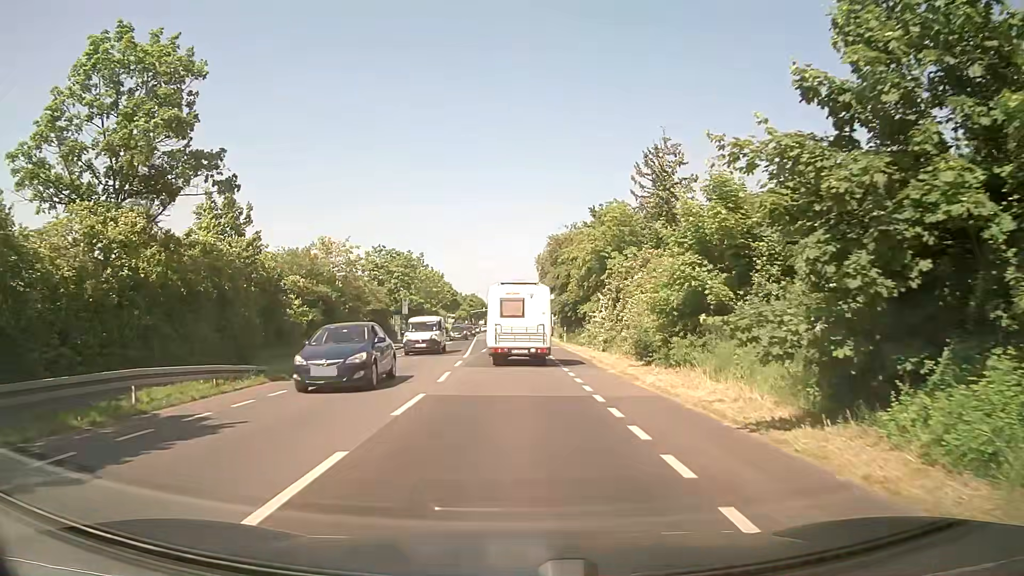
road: secondary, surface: asphalt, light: Day
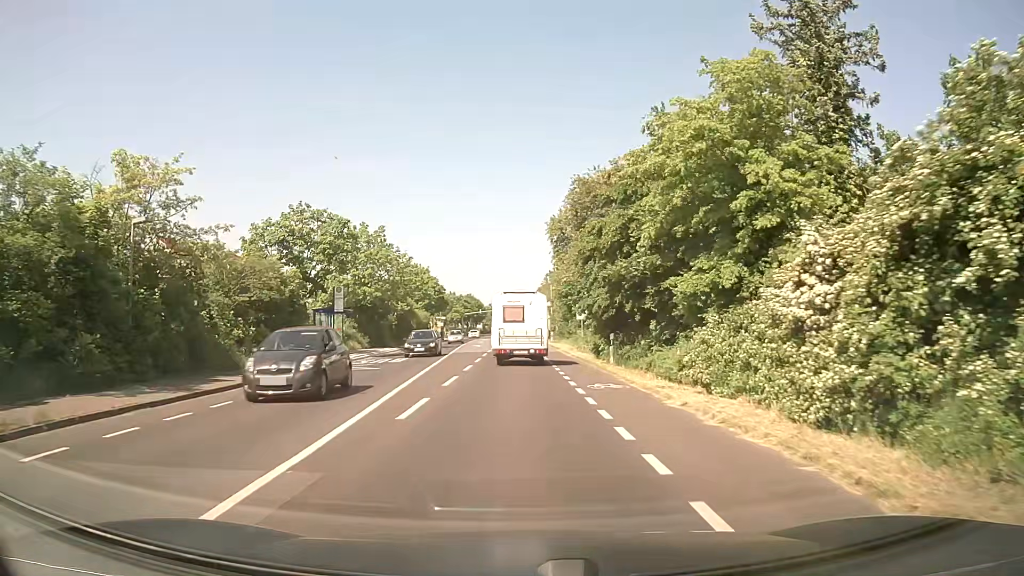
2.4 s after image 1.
(-0.2, +24.0) m; -1°
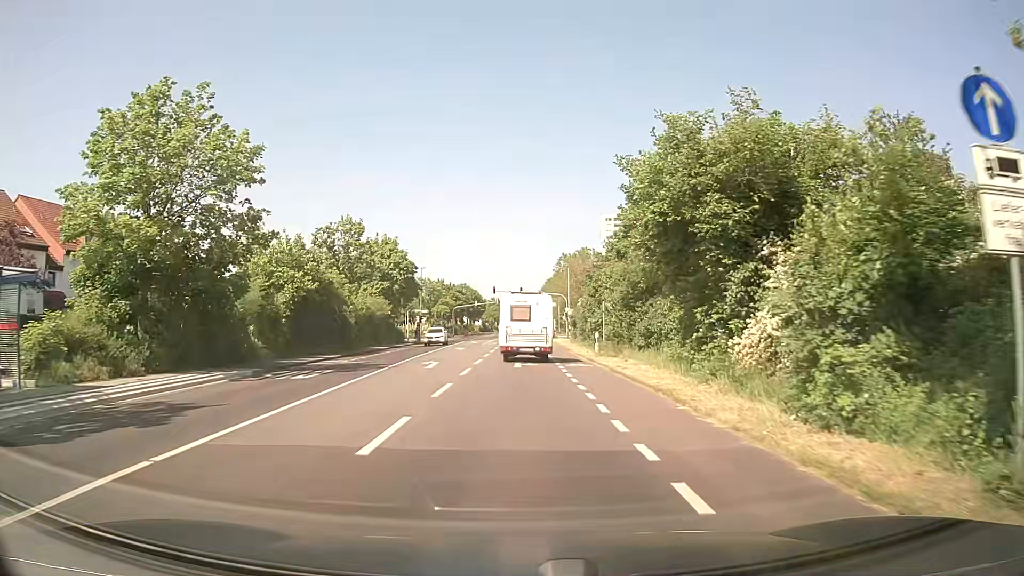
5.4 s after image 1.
(0.0, +33.5) m; 0°
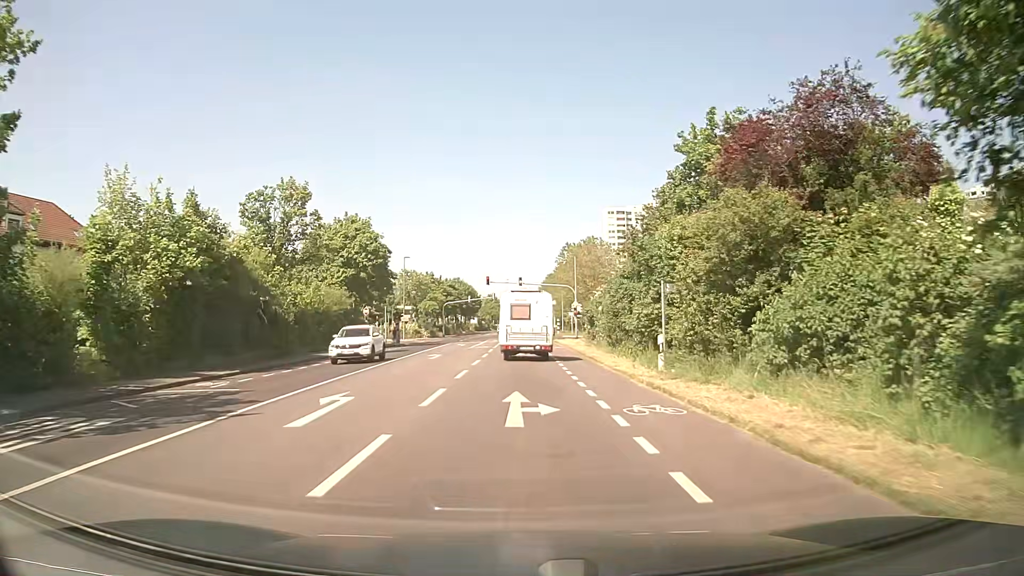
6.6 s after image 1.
(+0.1, +13.8) m; 0°
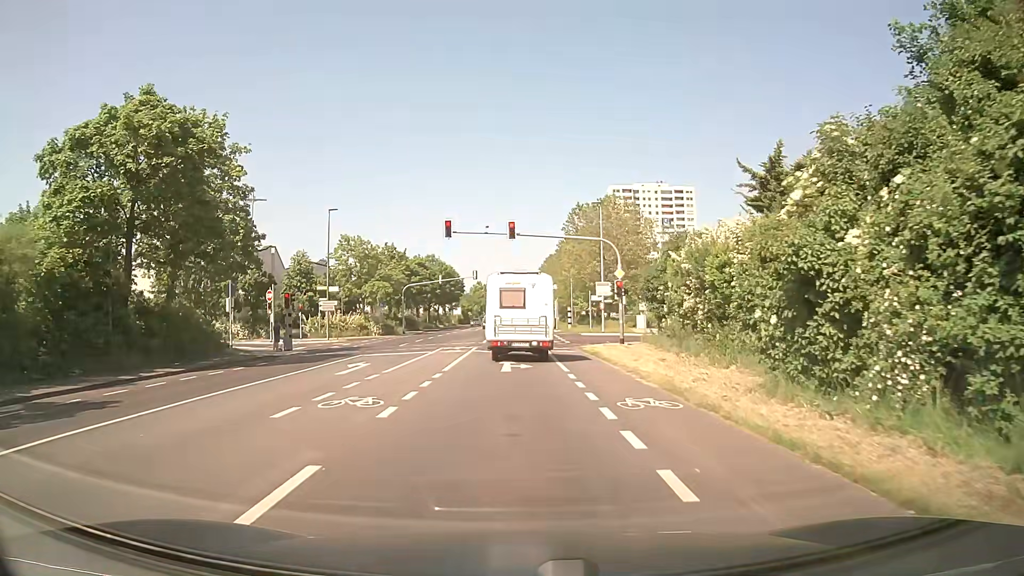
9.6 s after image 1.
(+0.3, +32.0) m; 0°
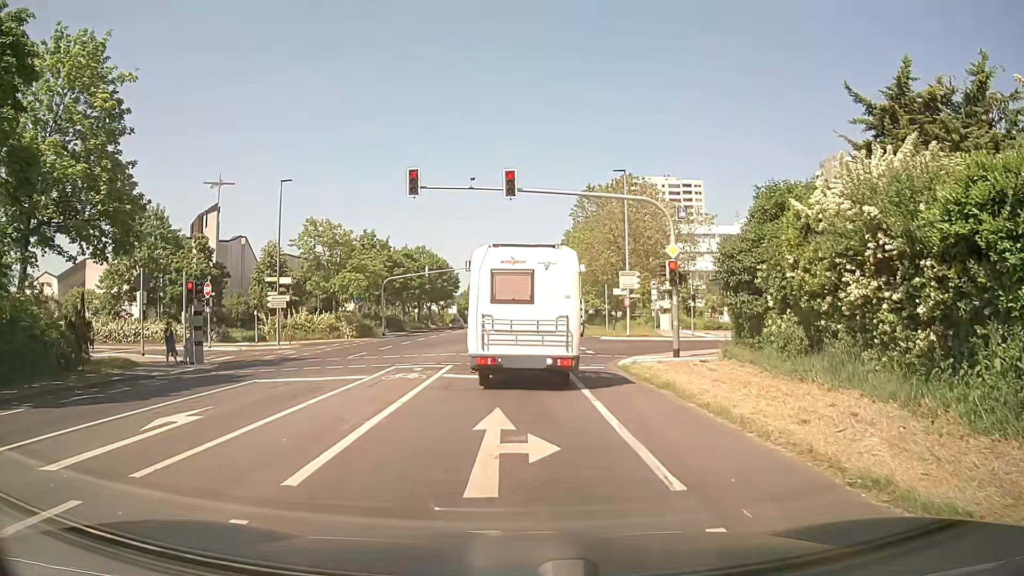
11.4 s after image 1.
(+0.1, +11.1) m; 0°
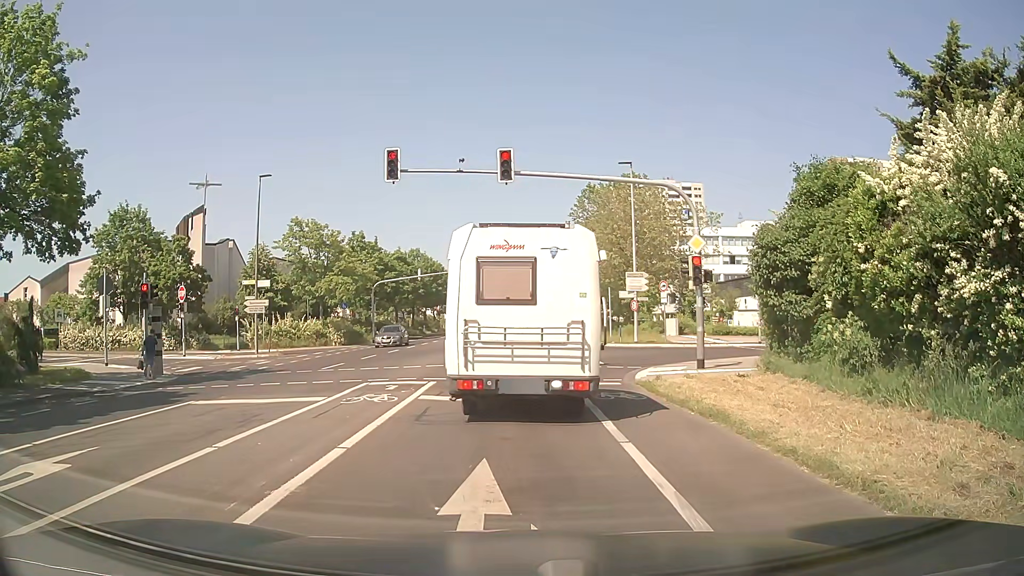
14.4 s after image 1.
(0.0, +3.0) m; +1°
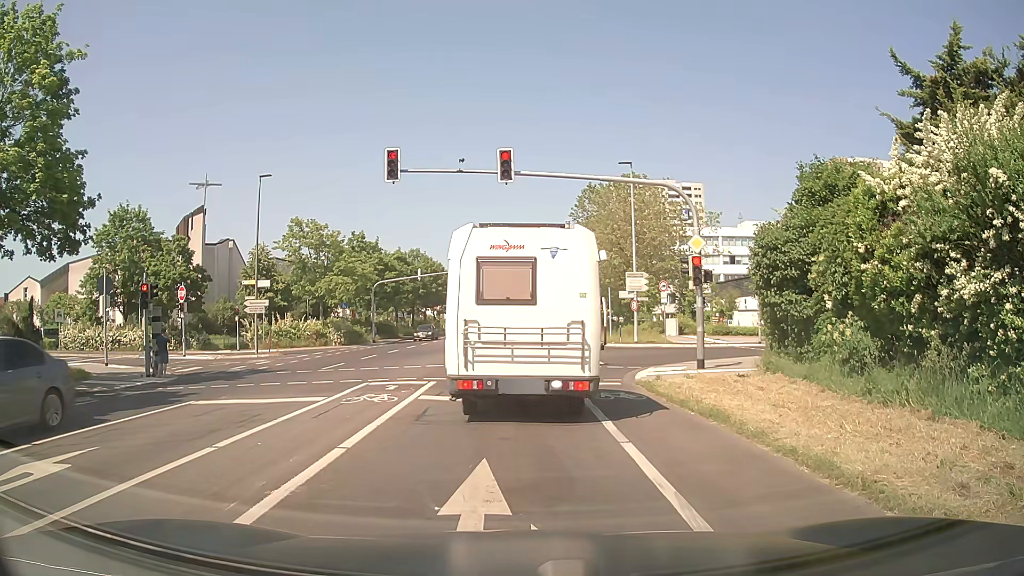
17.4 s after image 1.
(0.0, 0.0) m; 0°
(0, +10) (0, +20) (0, +30) (0, +40) (0, +50) (-1, +60) (-1, +70) (-1, +80) (-1, +90) (-1, +100) m
